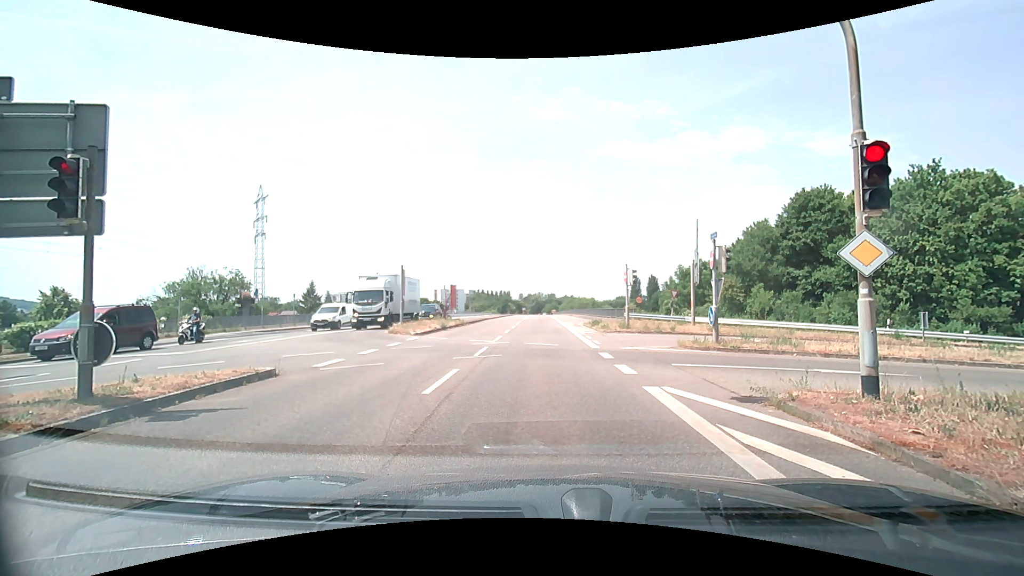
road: secondary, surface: asphalt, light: Day
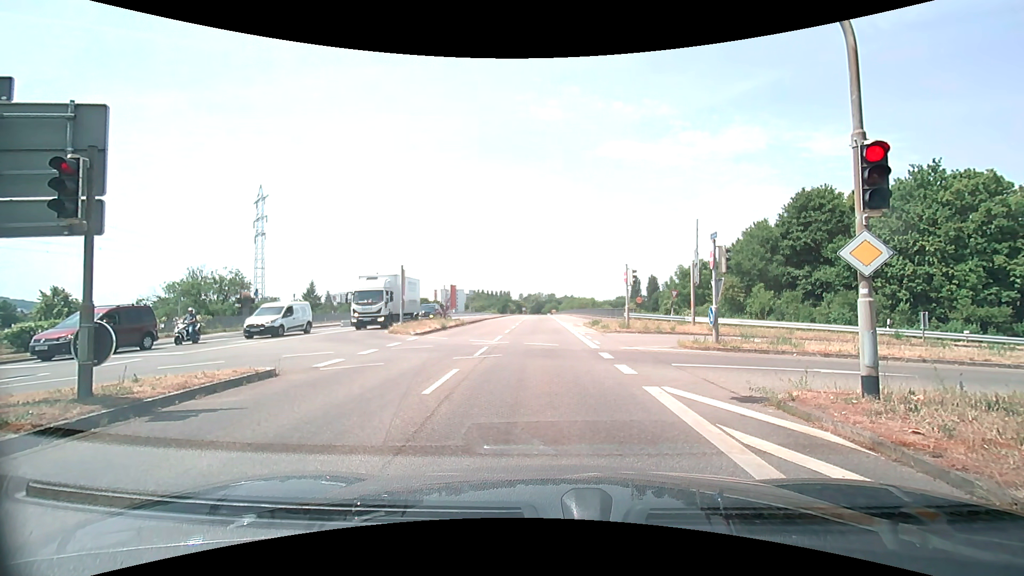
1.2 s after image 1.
(0.0, 0.0) m; 0°
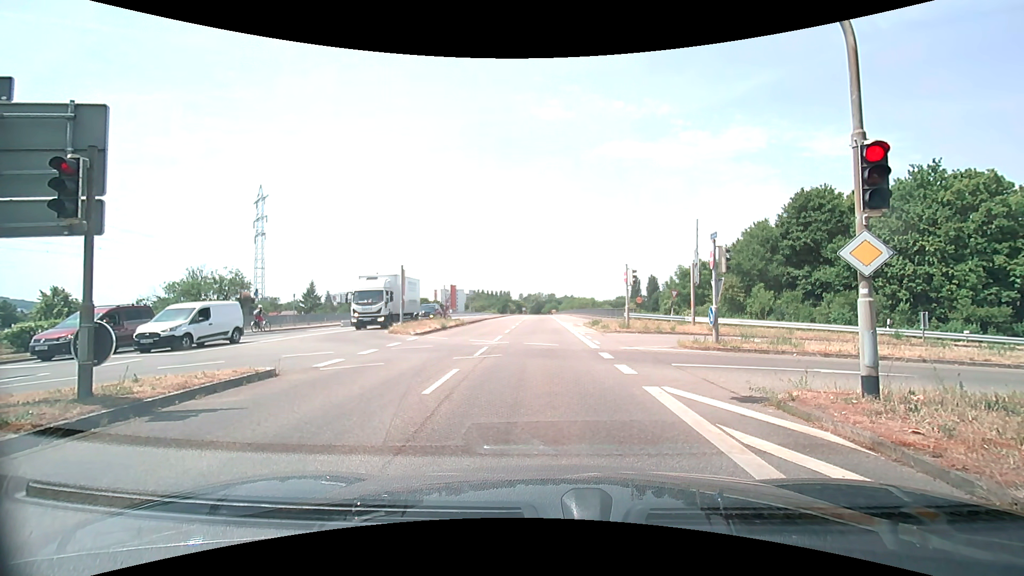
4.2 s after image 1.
(0.0, 0.0) m; 0°
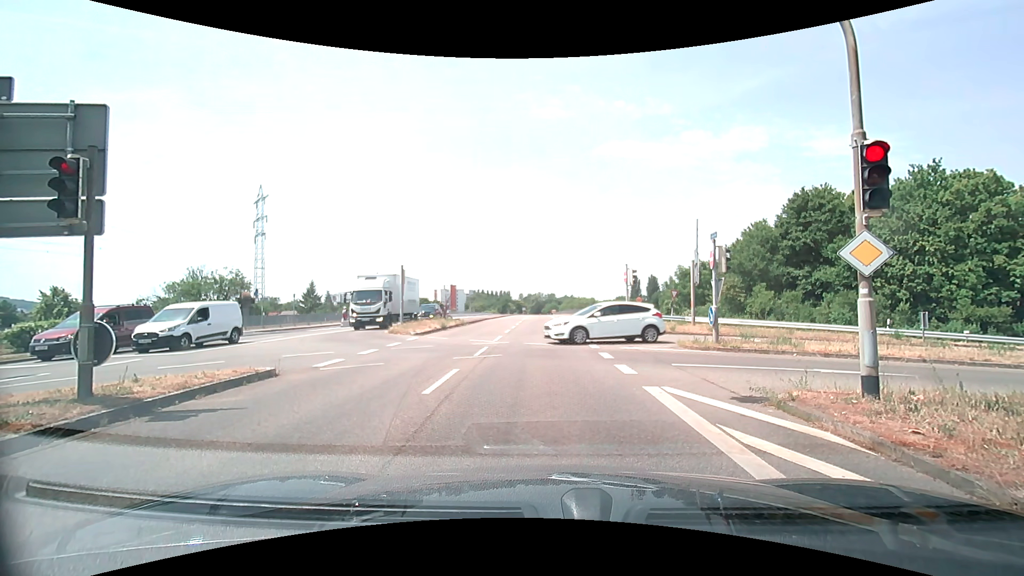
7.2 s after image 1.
(0.0, 0.0) m; 0°
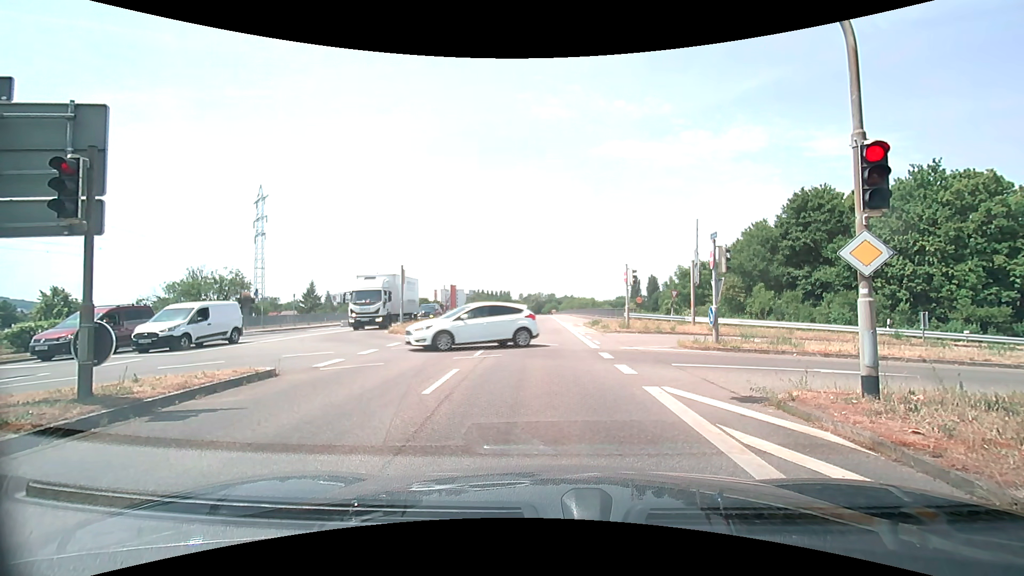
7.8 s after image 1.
(0.0, 0.0) m; 0°
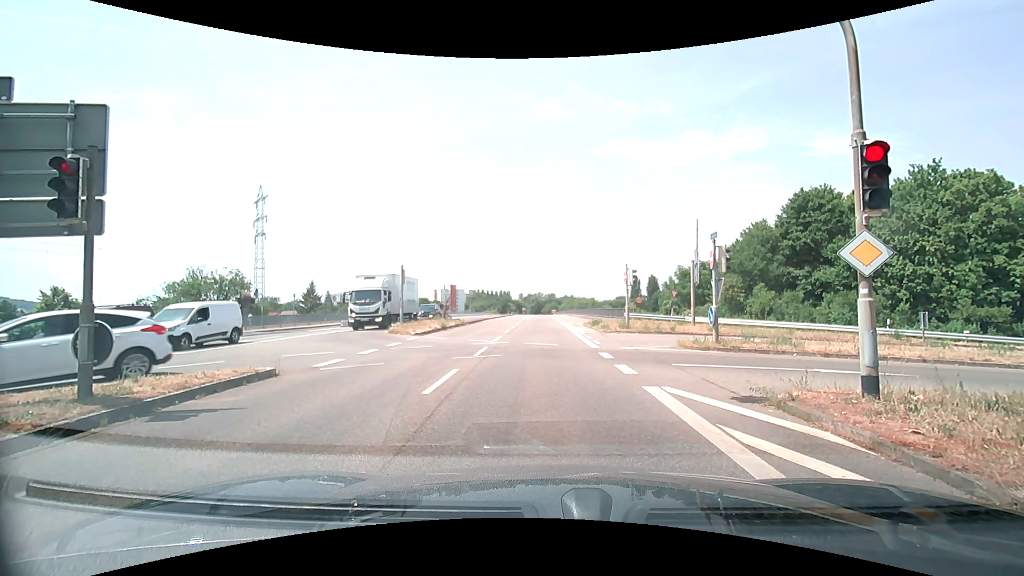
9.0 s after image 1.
(0.0, 0.0) m; 0°
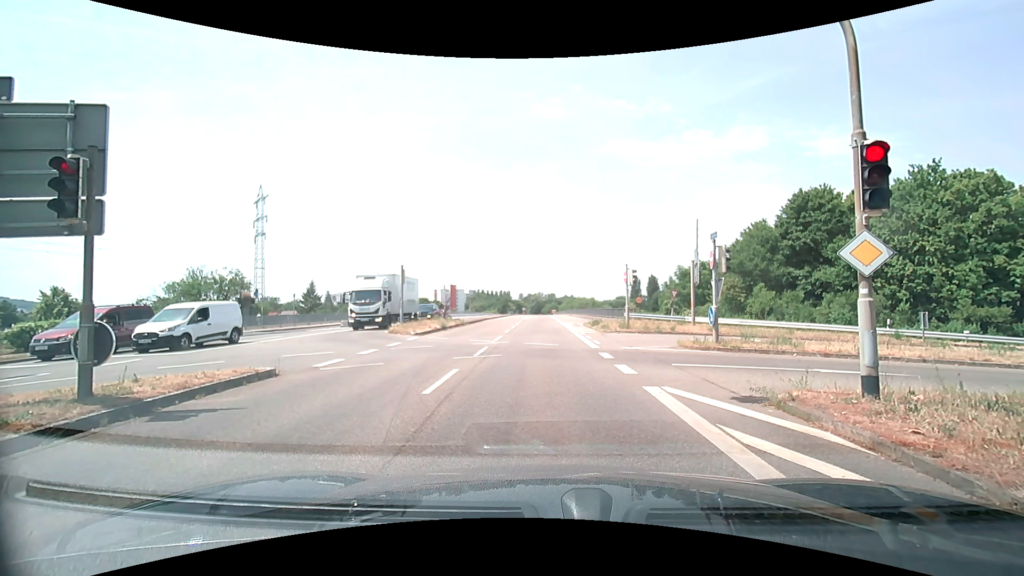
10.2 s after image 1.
(0.0, 0.0) m; 0°
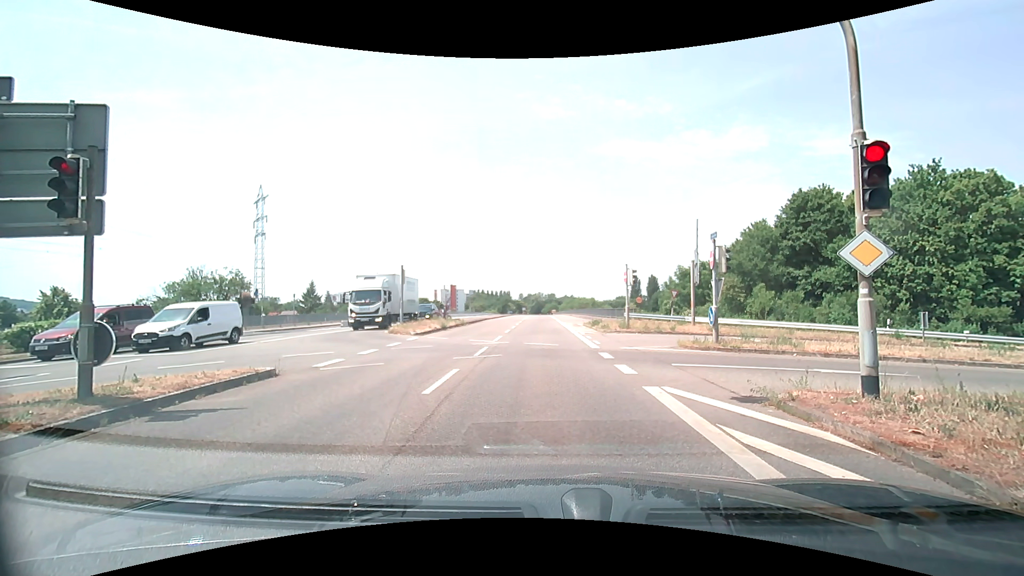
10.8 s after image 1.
(0.0, 0.0) m; 0°
(0, +10) (0, +20) (0, +30) (0, +40) (0, +50) (0, +60) (0, +70) (0, +80) (0, +90) (-1, +100) m
